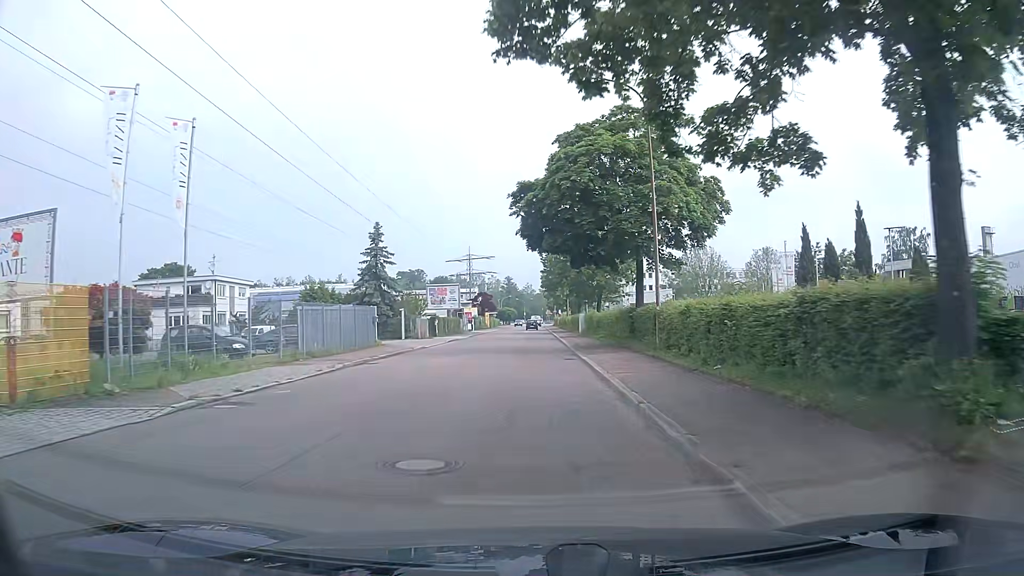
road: unclassified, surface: asphalt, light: Day
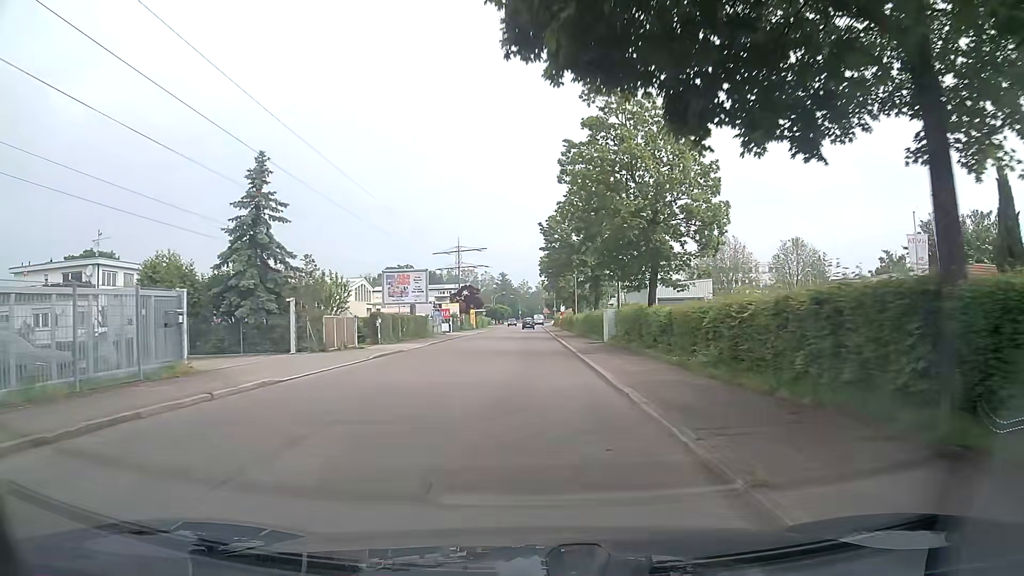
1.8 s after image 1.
(+0.3, +21.6) m; +1°
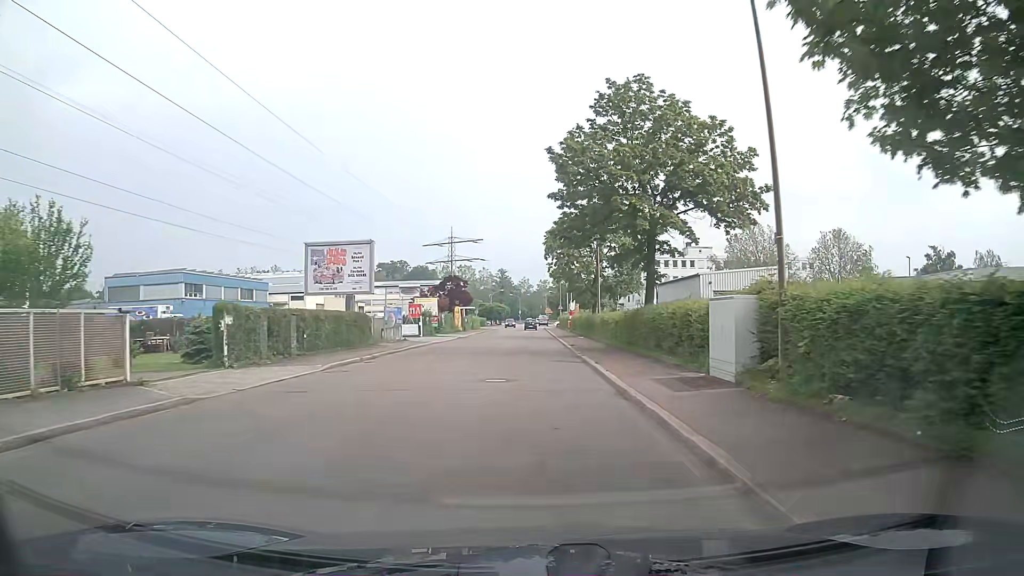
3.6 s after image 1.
(+0.1, +20.2) m; 0°
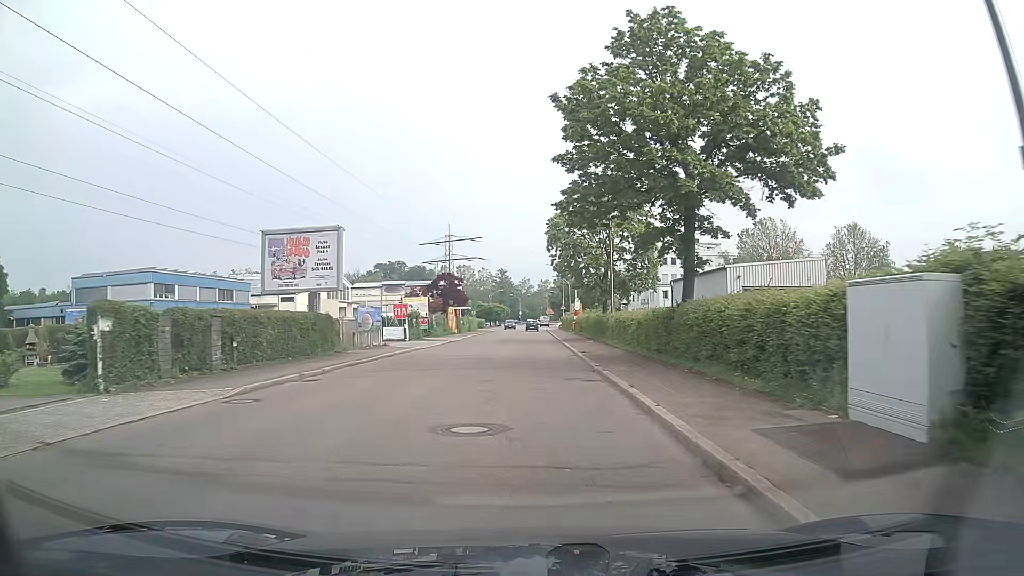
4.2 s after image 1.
(0.0, +6.4) m; +1°
(0, +10) (0, +20) (0, +30) (0, +40) (0, +50) (-1, +60) (-1, +70) (-1, +80) (-1, +90) (-1, +100) m
